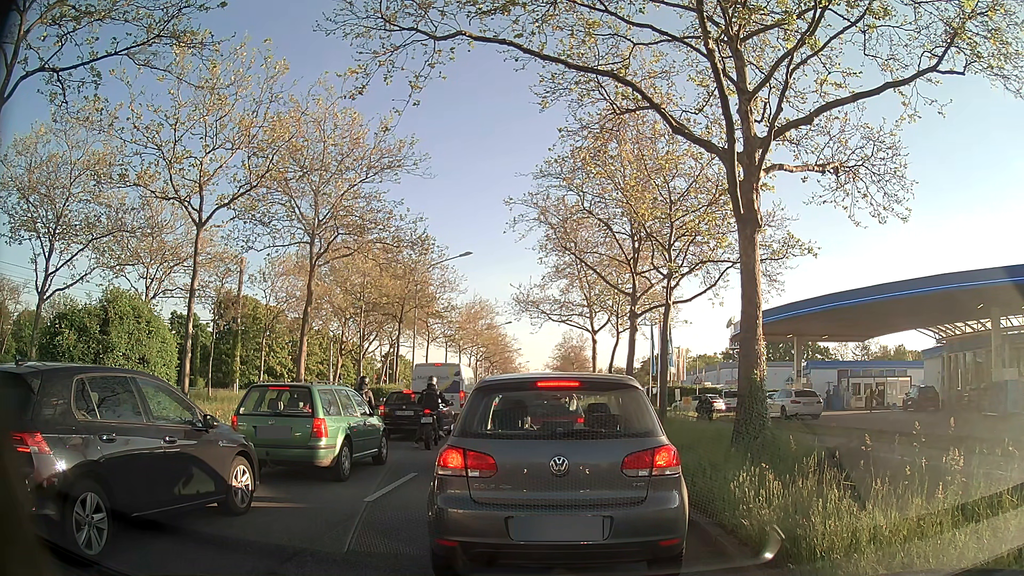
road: primary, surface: asphalt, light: Day
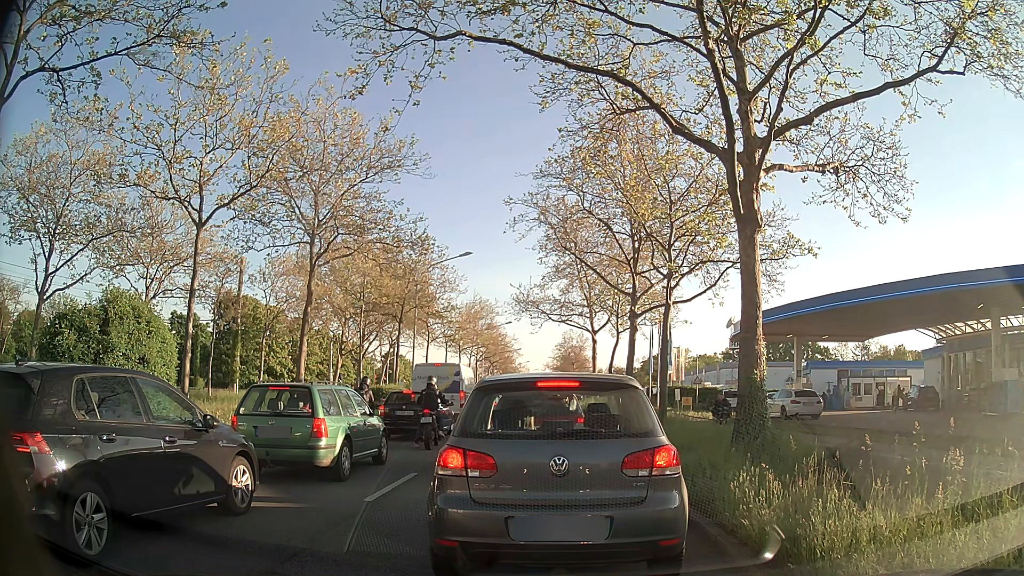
(0.0, 0.0) m; 0°
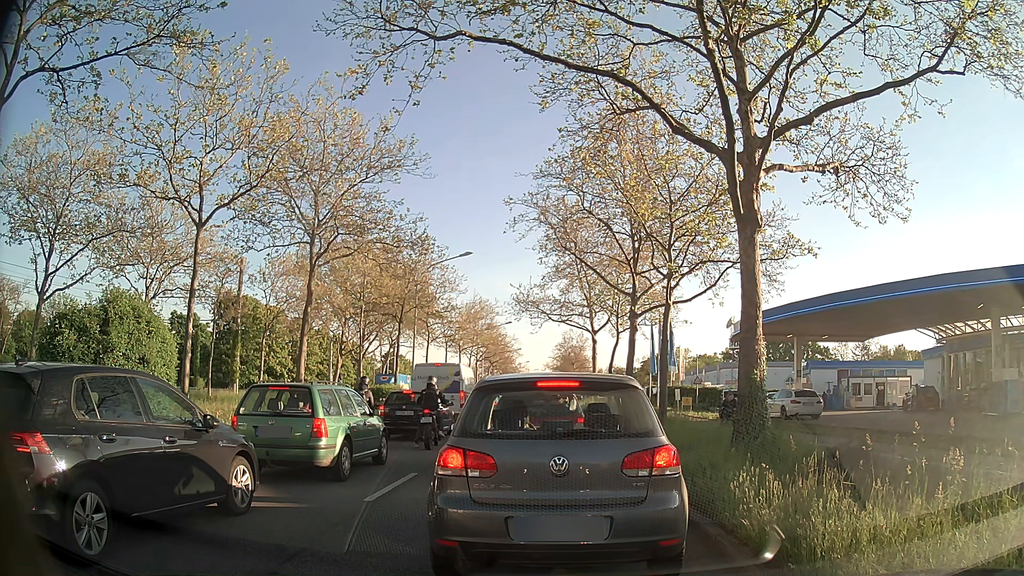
(0.0, 0.0) m; 0°
